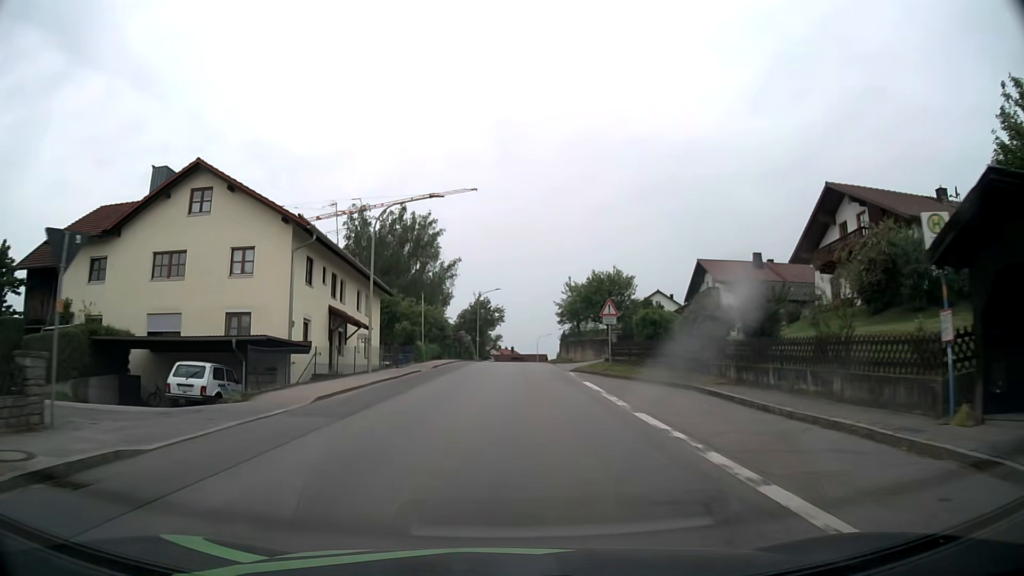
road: tertiary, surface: asphalt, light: Day
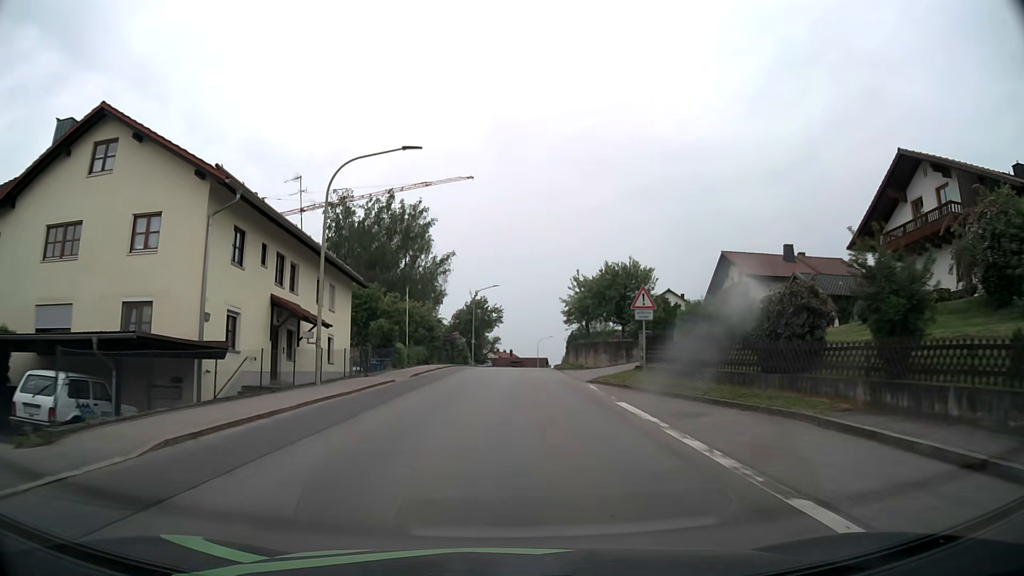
(0.0, +7.5) m; 0°
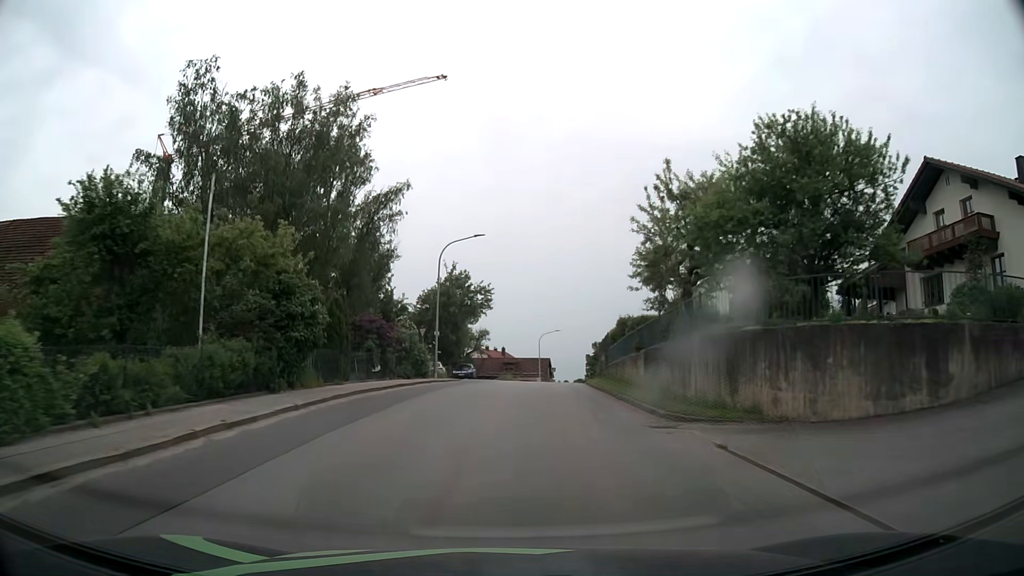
(+0.1, +29.9) m; +1°
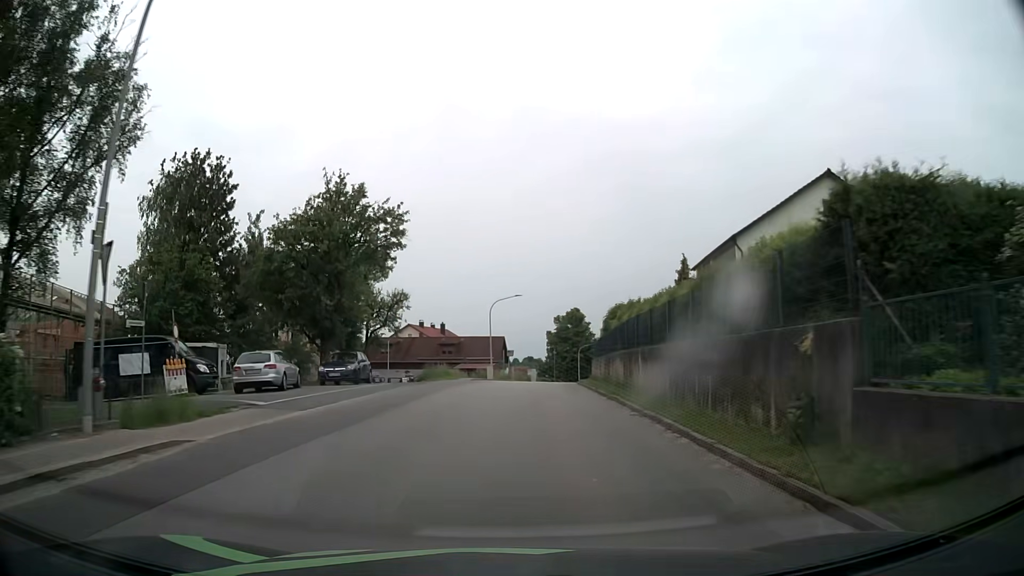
(+1.0, +29.4) m; +4°
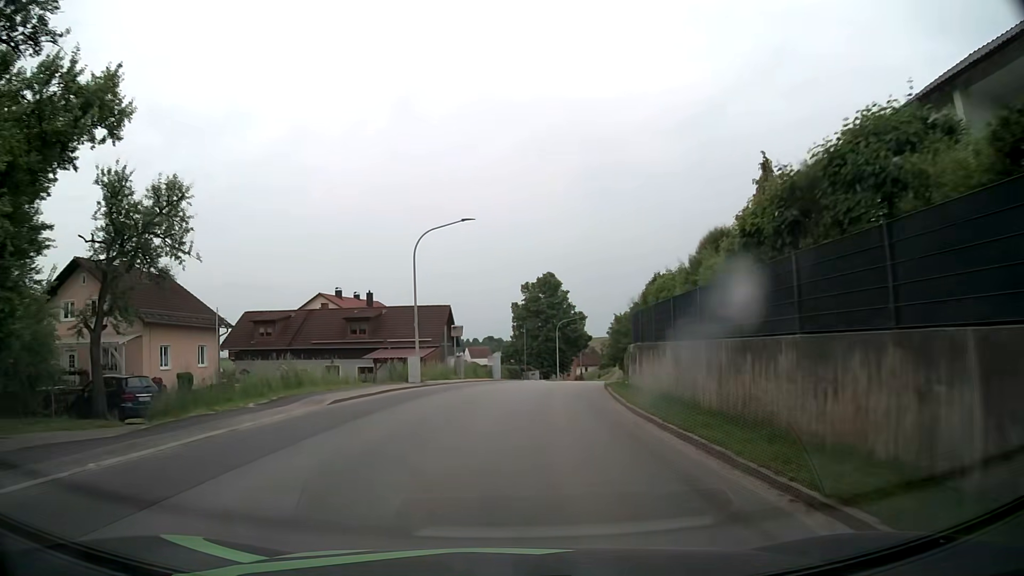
(+0.9, +28.4) m; +3°
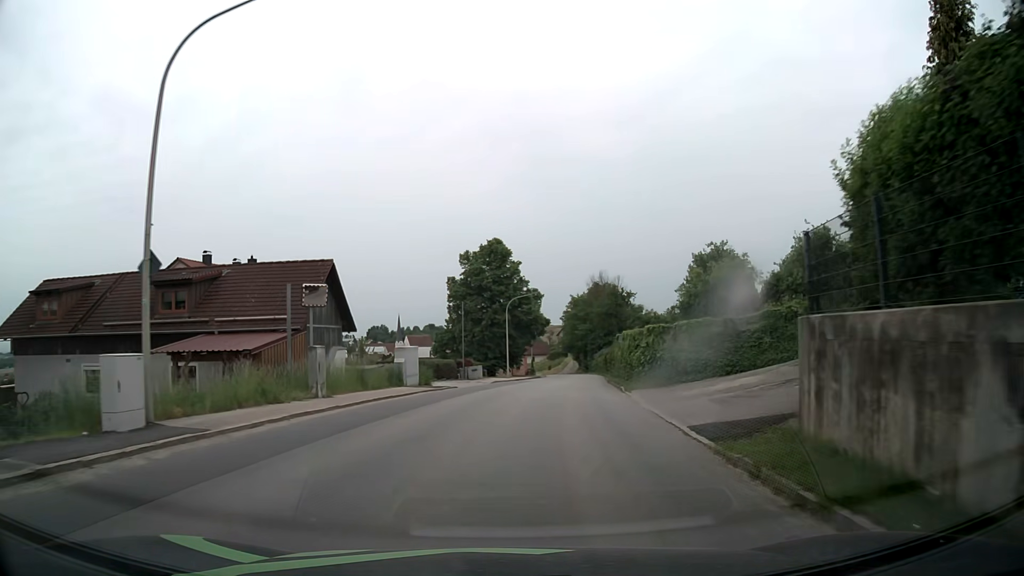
(+0.8, +20.5) m; +5°
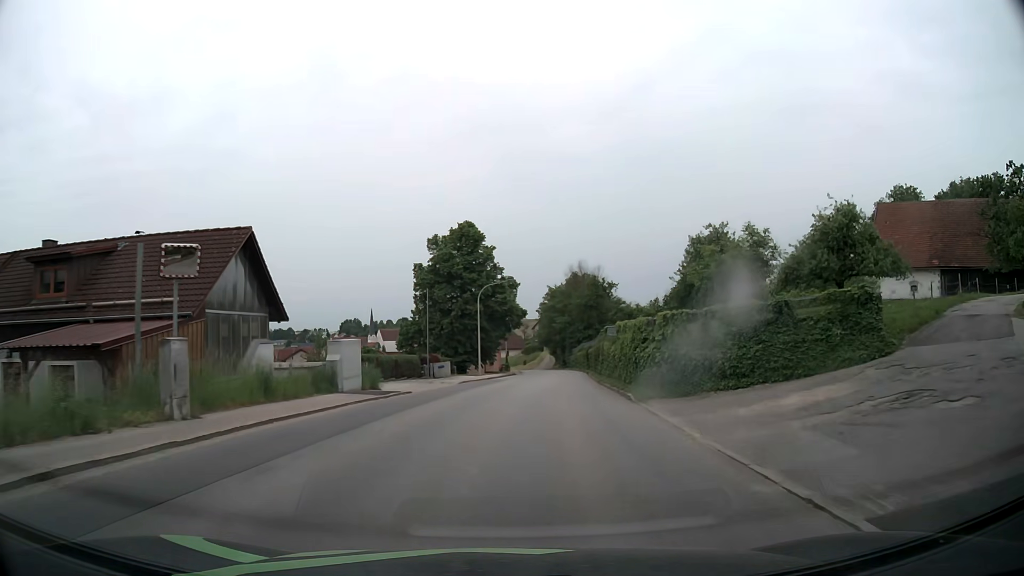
(+0.1, +6.9) m; +1°
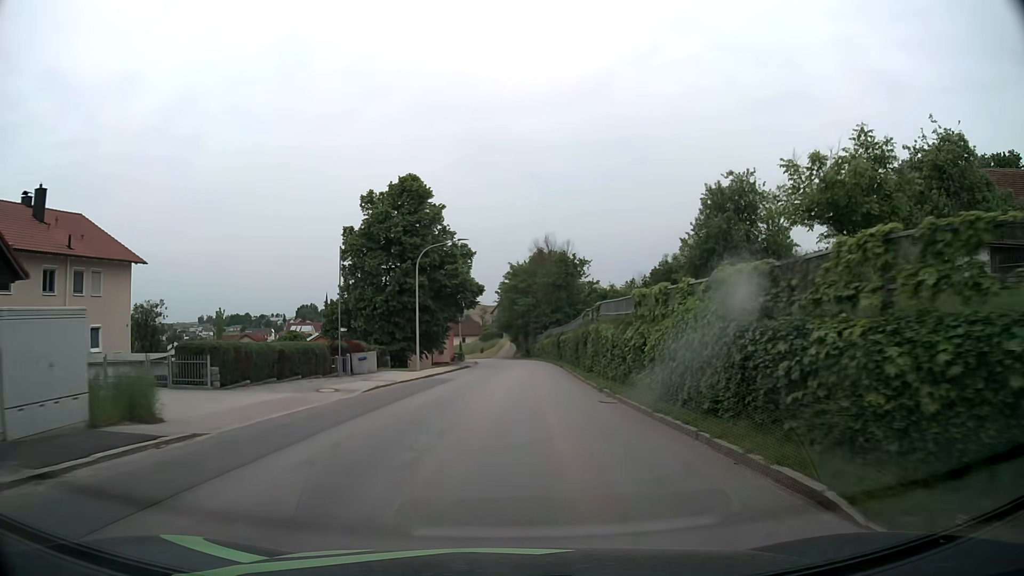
(+0.6, +14.2) m; +4°
(0, +10) (0, +20) (+1, +30) (+1, +40) (+1, +50) (+2, +60) (+2, +70) (+1, +80) (0, +90) (-1, +100) m
